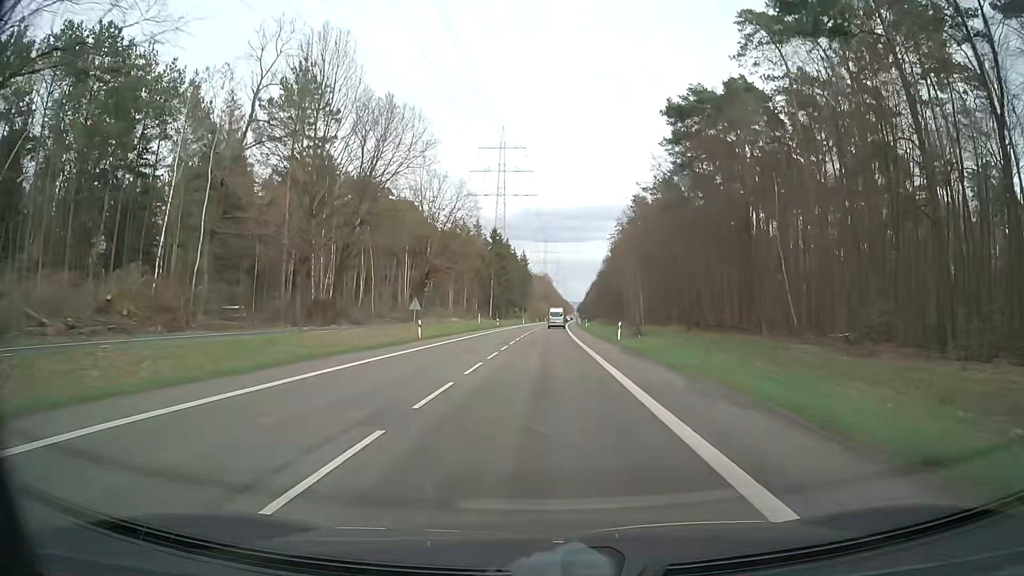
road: secondary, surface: asphalt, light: Day
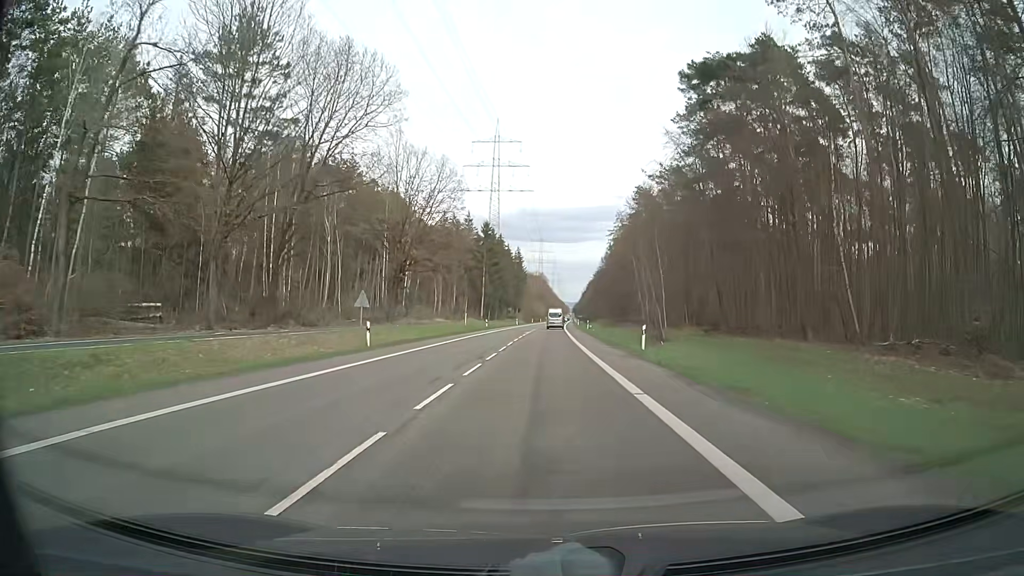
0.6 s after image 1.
(0.0, +11.5) m; 0°
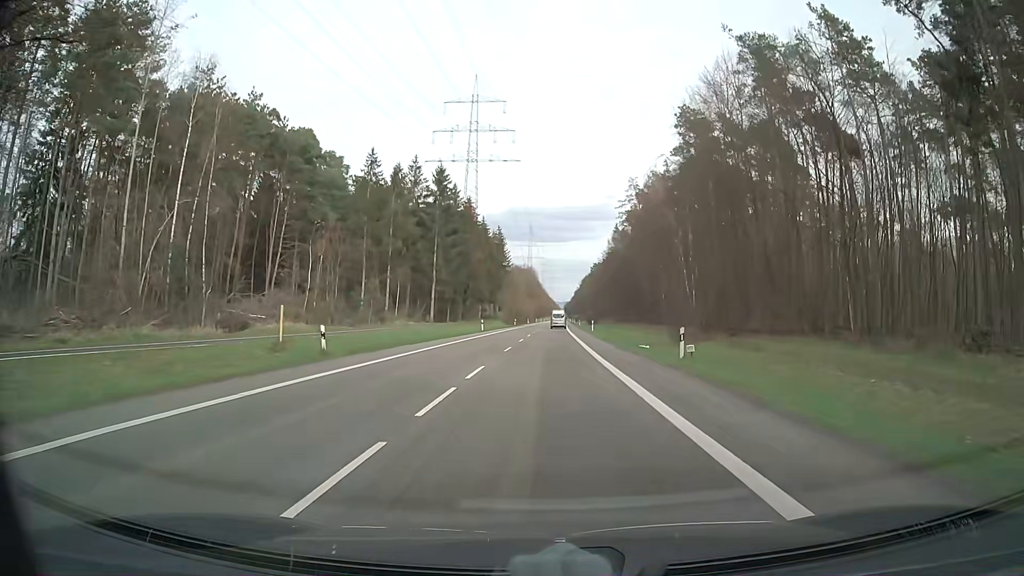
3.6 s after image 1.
(+0.6, +57.5) m; +1°
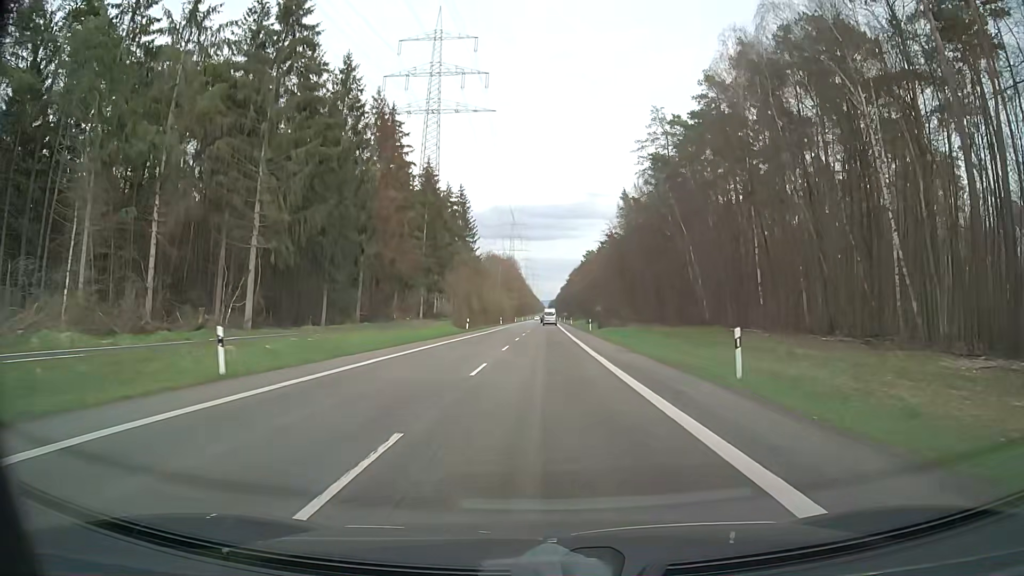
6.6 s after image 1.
(+0.9, +57.5) m; +1°
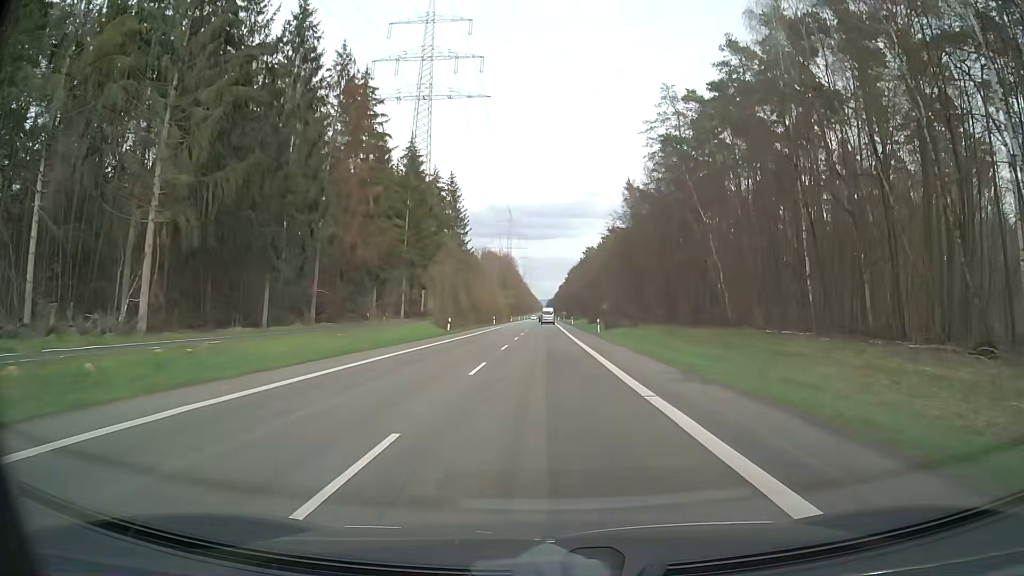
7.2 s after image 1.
(0.0, +11.5) m; 0°
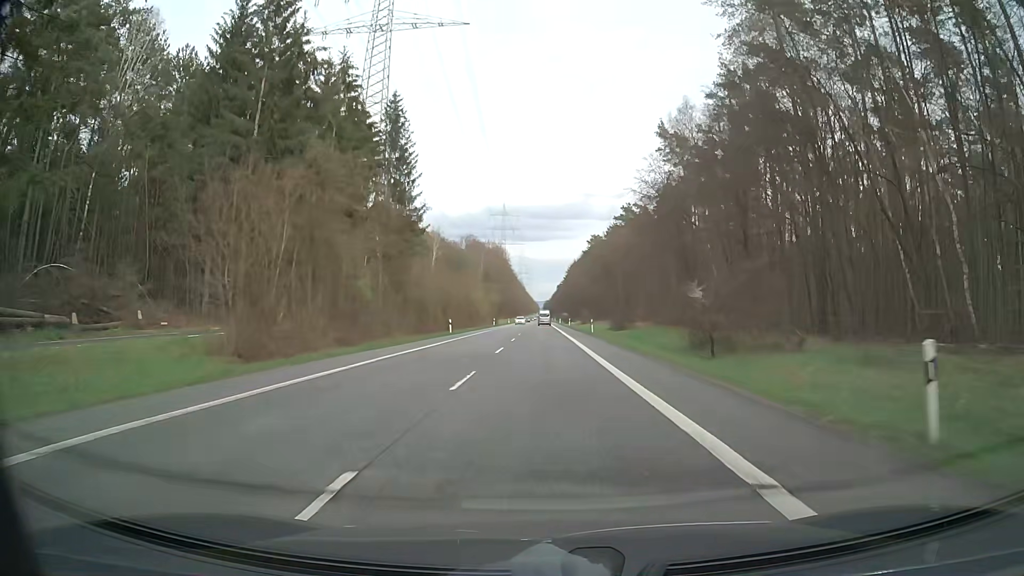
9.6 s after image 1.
(+0.1, +45.9) m; 0°
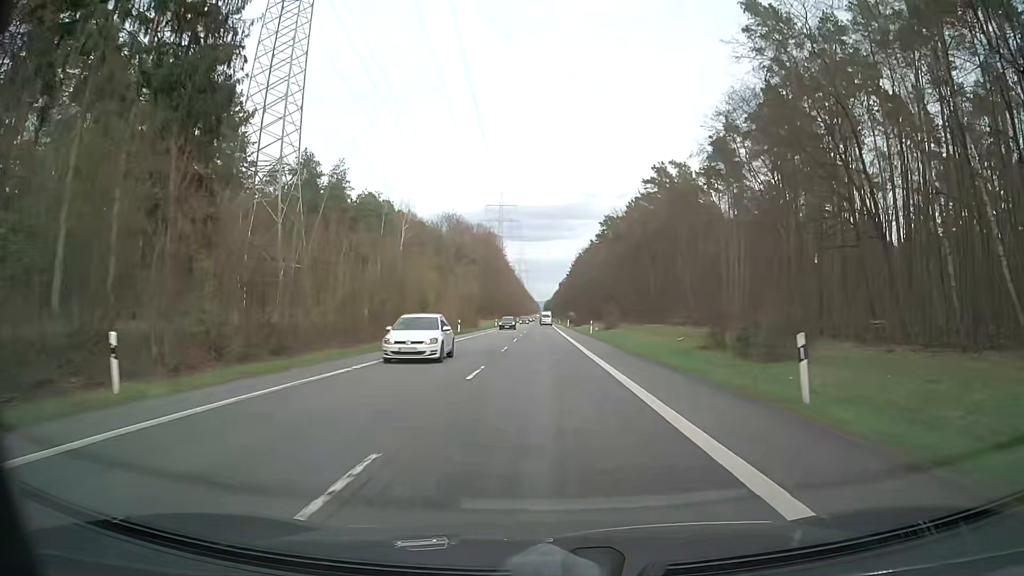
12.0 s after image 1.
(0.0, +45.9) m; 0°
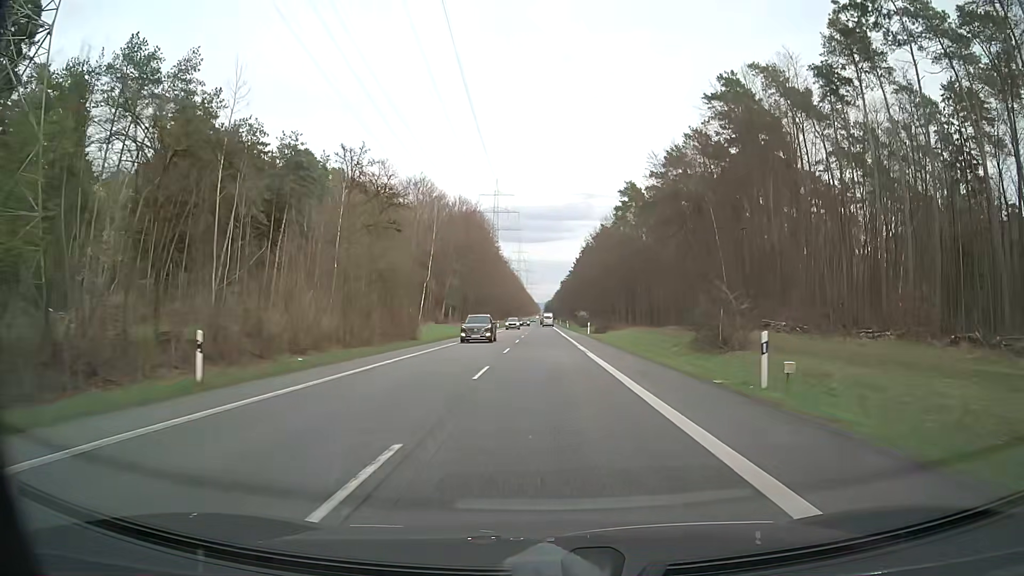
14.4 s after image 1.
(-0.4, +47.7) m; 0°
(0, +10) (0, +20) (0, +30) (0, +40) (0, +50) (0, +60) (0, +70) (0, +80) (0, +90) (0, +100) m
